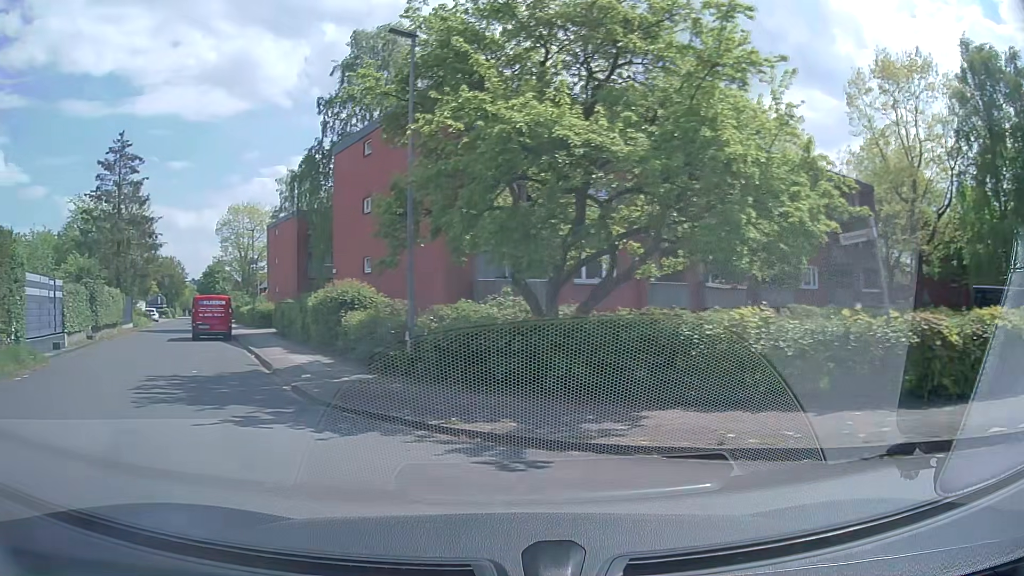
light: Day
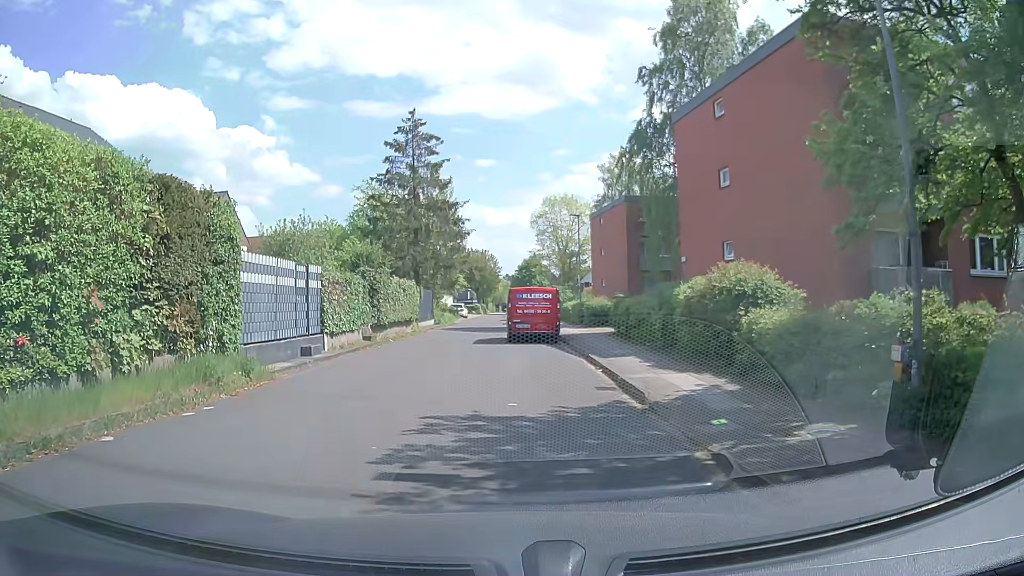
(-1.9, +5.8) m; -25°
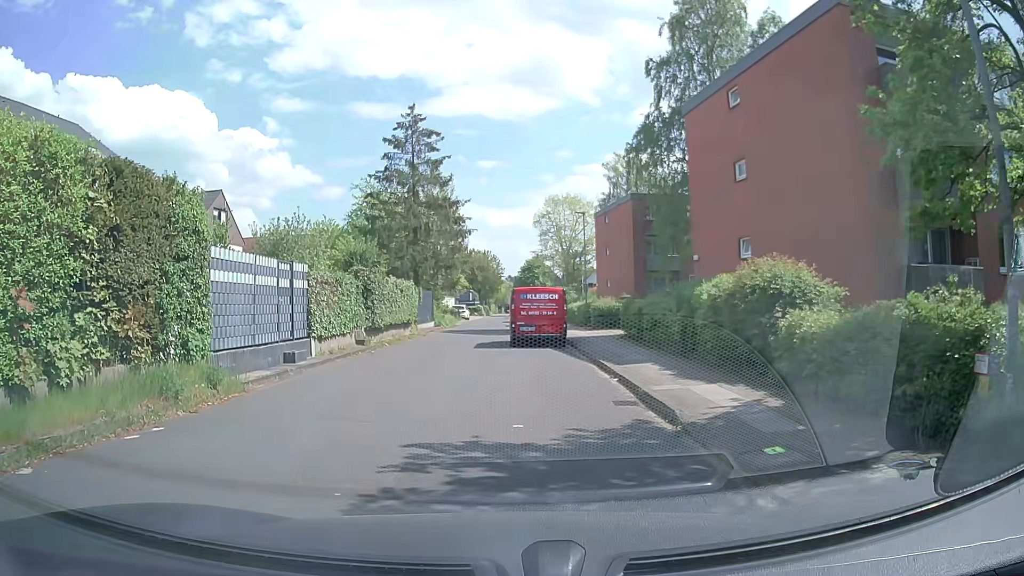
(0.0, +1.6) m; -1°
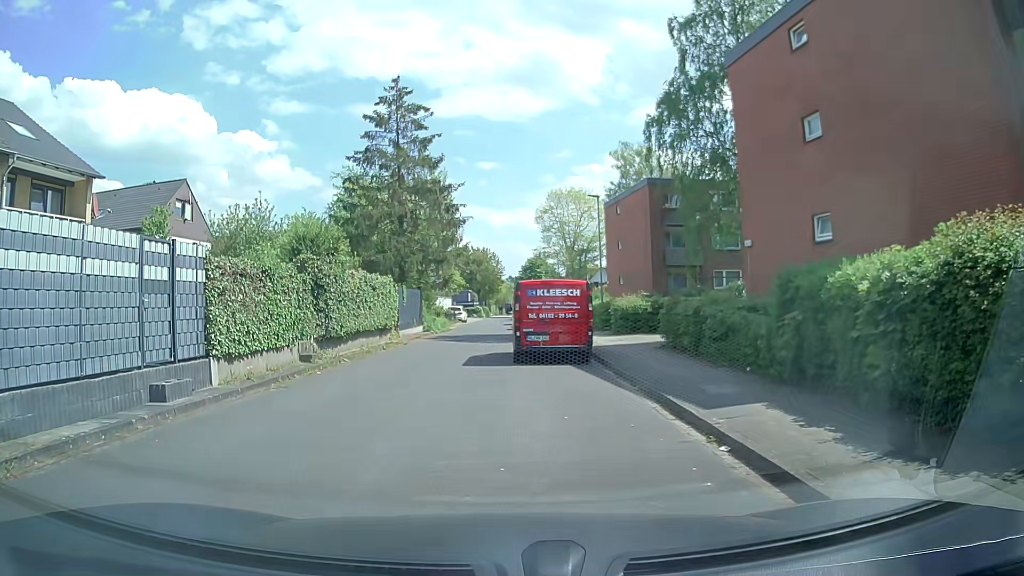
(0.0, +6.2) m; +1°
